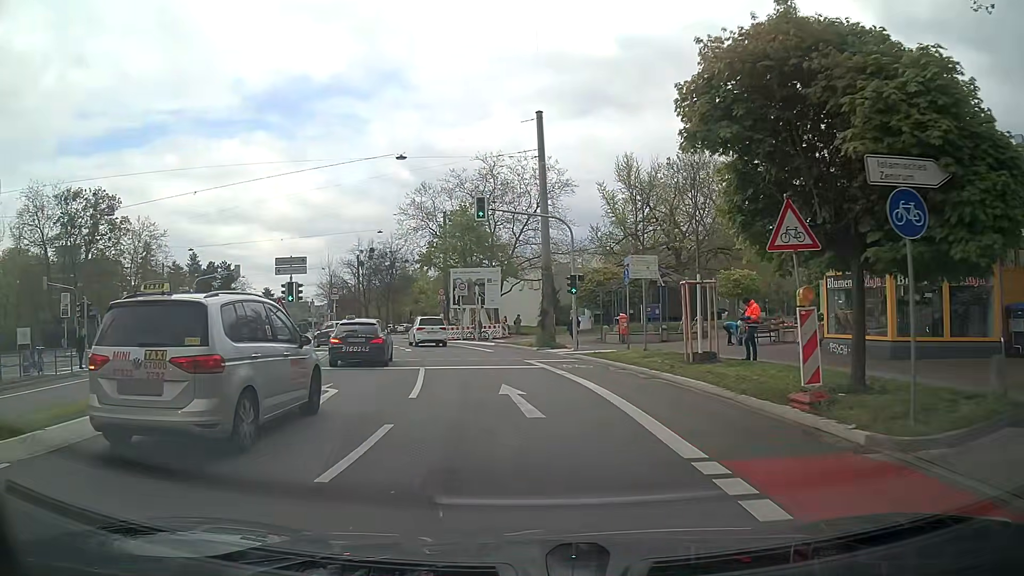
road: secondary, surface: asphalt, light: Day
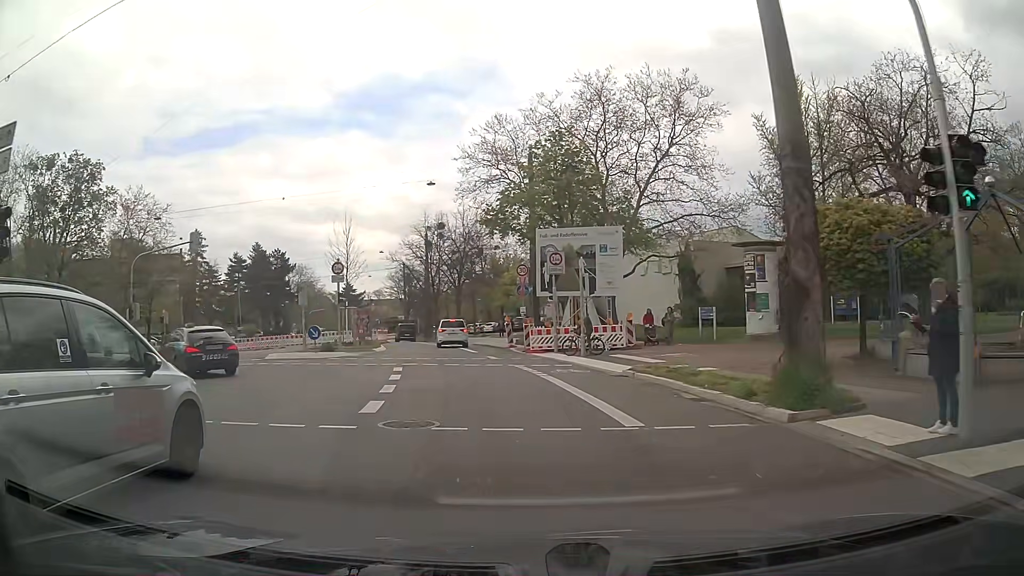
(-1.8, +21.8) m; -10°
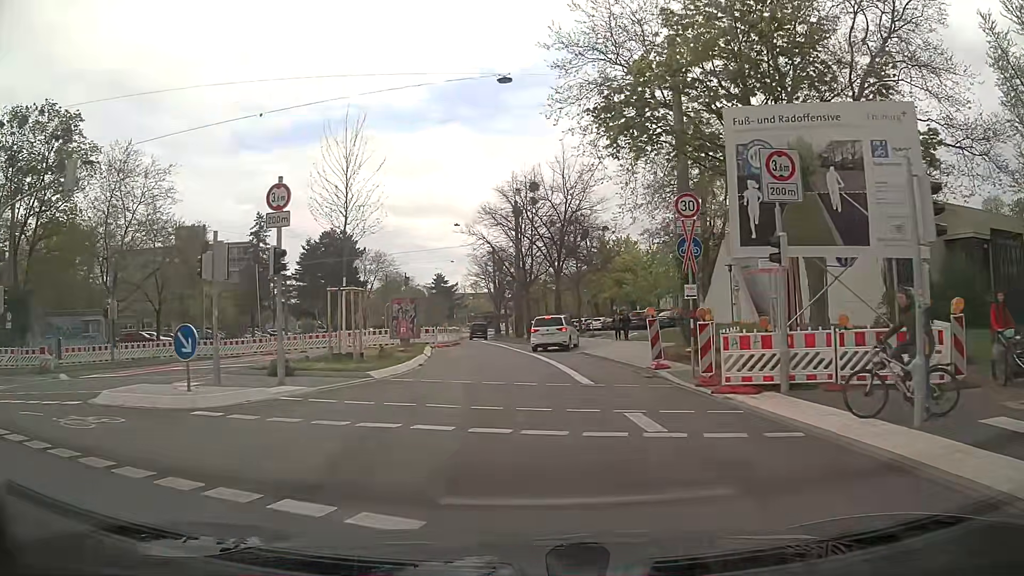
(-1.4, +17.5) m; -9°
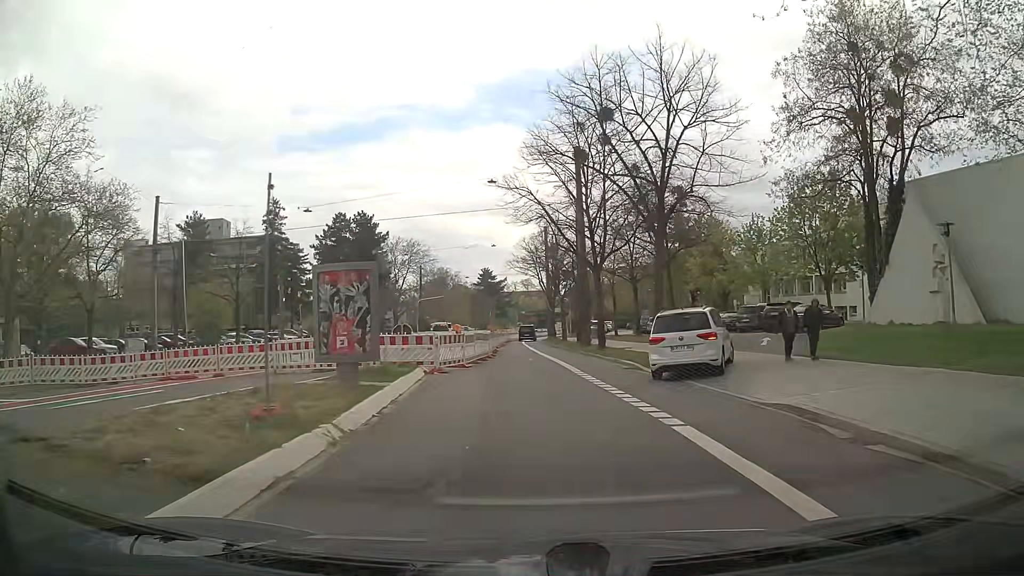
(-0.7, +17.6) m; -4°
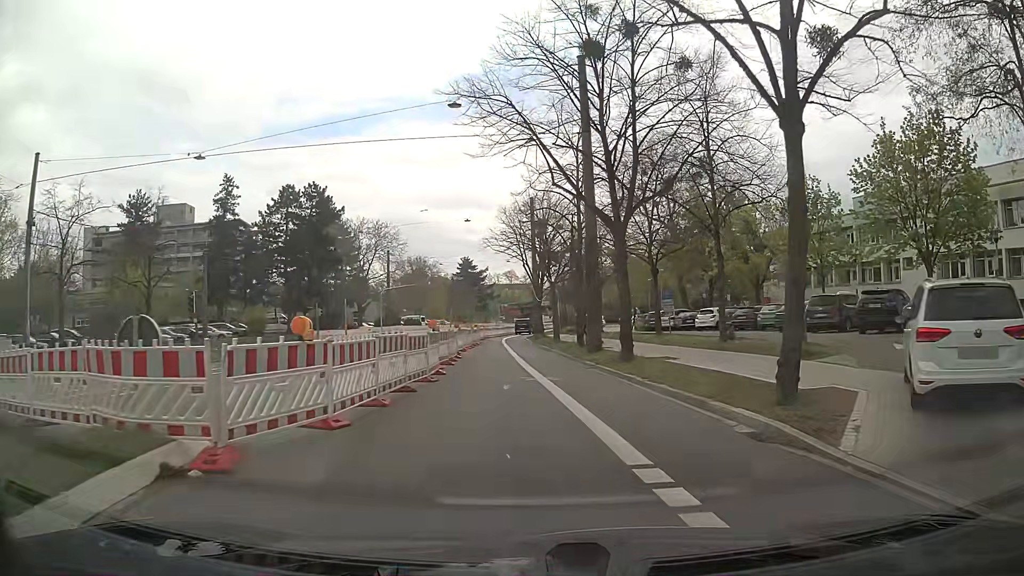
(+0.1, +13.2) m; +2°
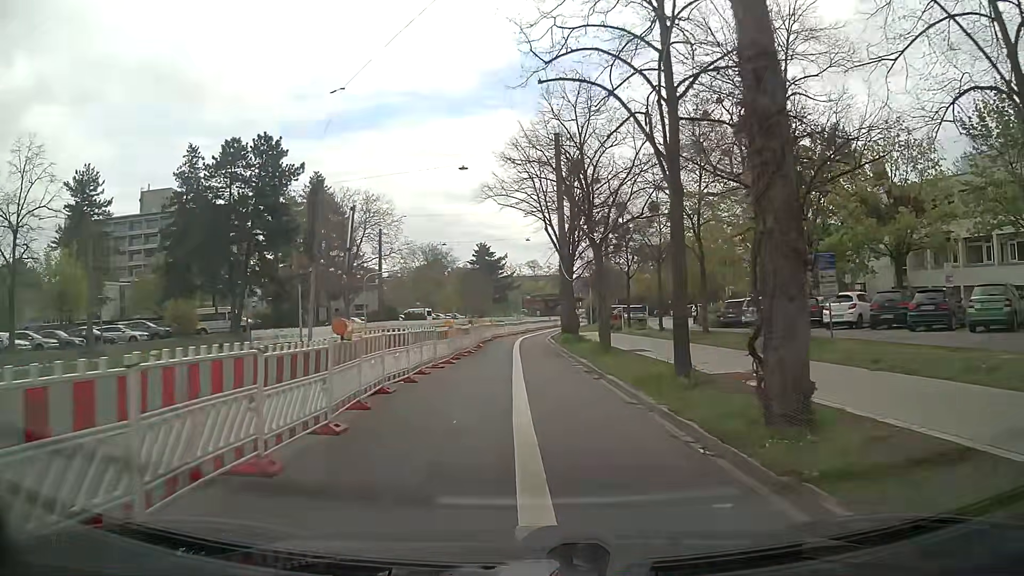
(-0.2, +17.6) m; -3°
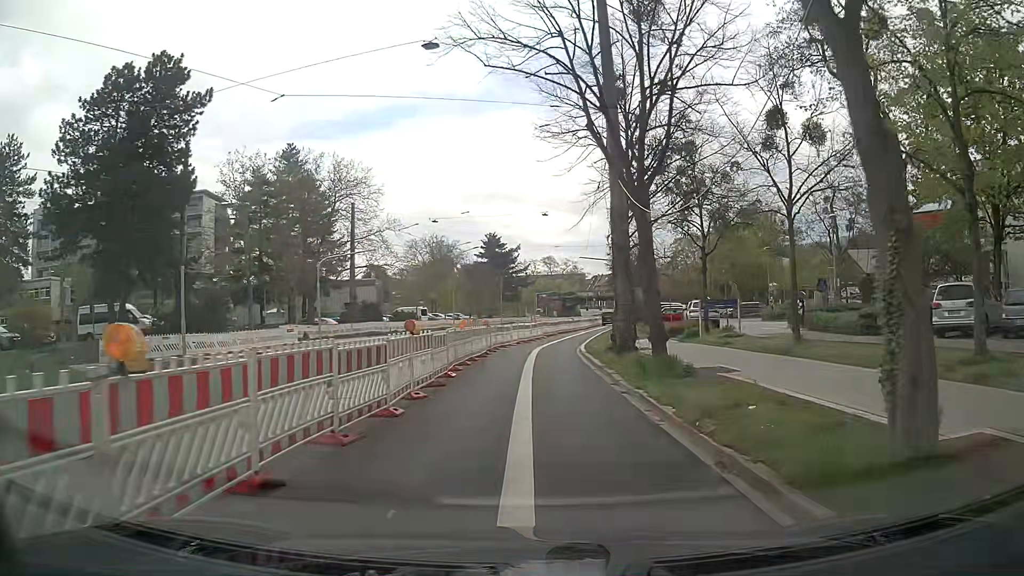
(-0.3, +17.8) m; -1°
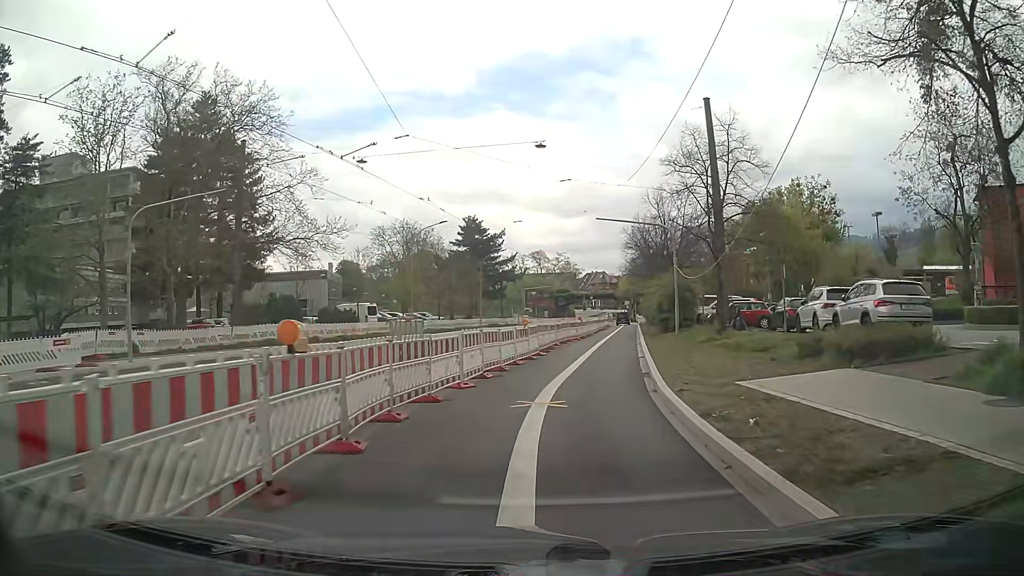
(+0.1, +21.9) m; +1°
(0, +10) (+1, +20) (+3, +30) (+4, +40) (+6, +50) (+8, +59) (+9, +69) (+11, +79) (+12, +89) (+14, +99) m
